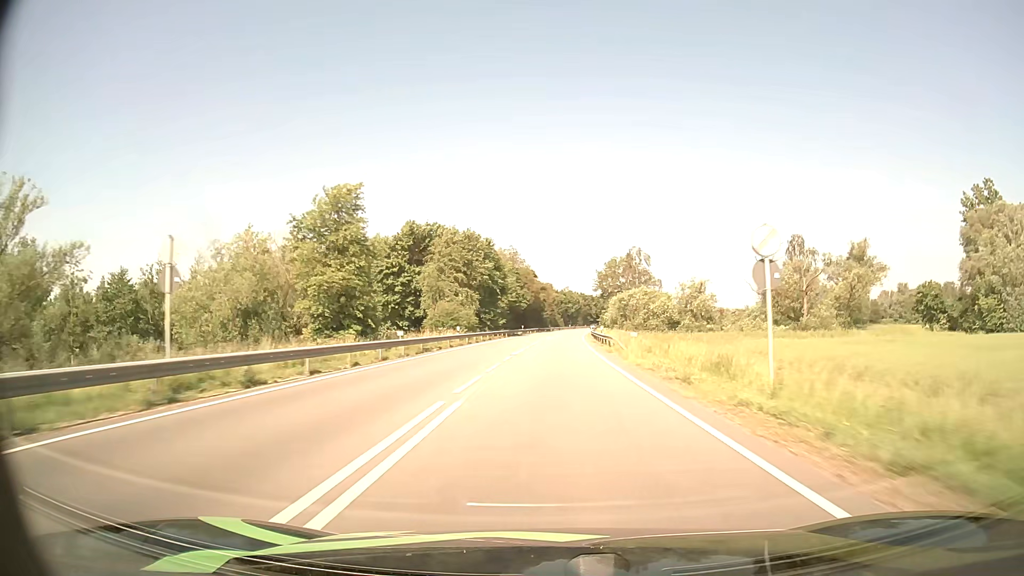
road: primary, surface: asphalt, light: Day
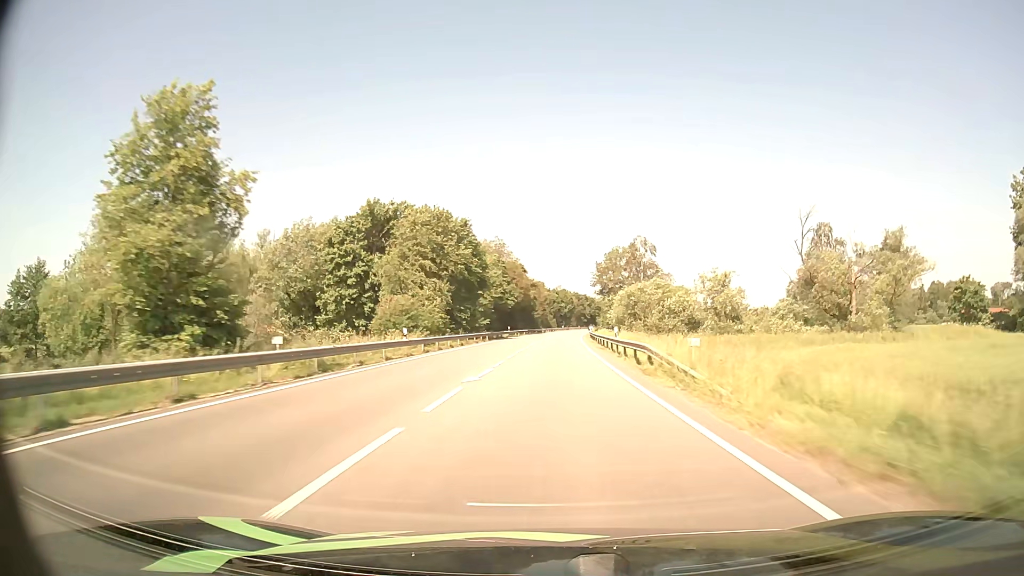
(+0.1, +15.2) m; +1°
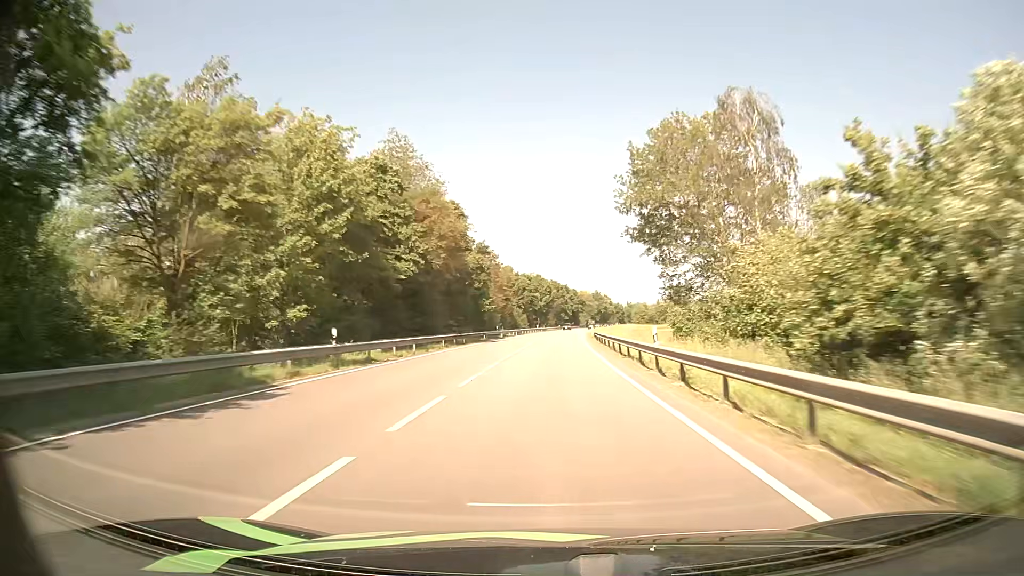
(+1.3, +62.2) m; +2°
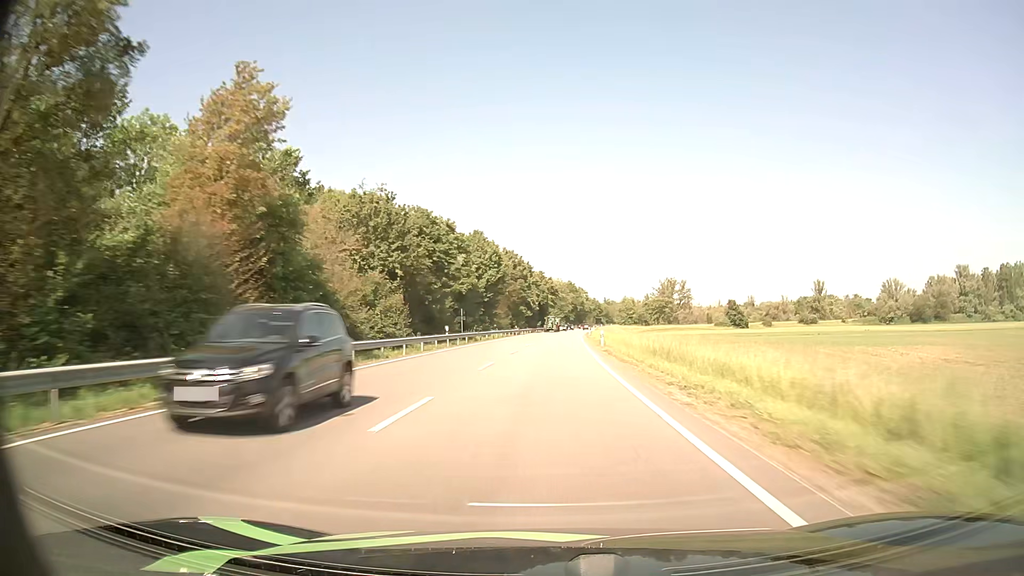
(+2.3, +79.1) m; +3°
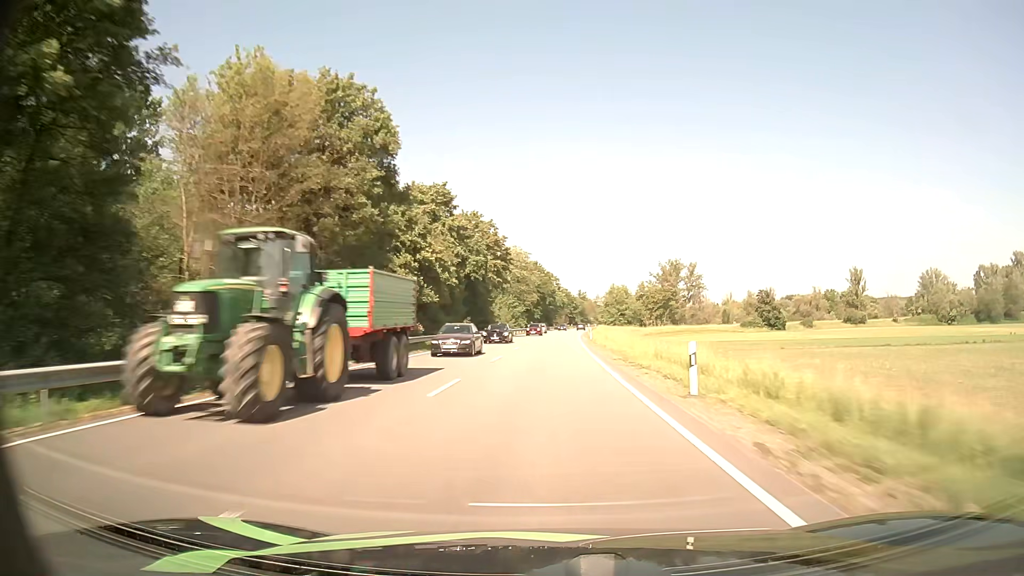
(+2.2, +80.1) m; +3°
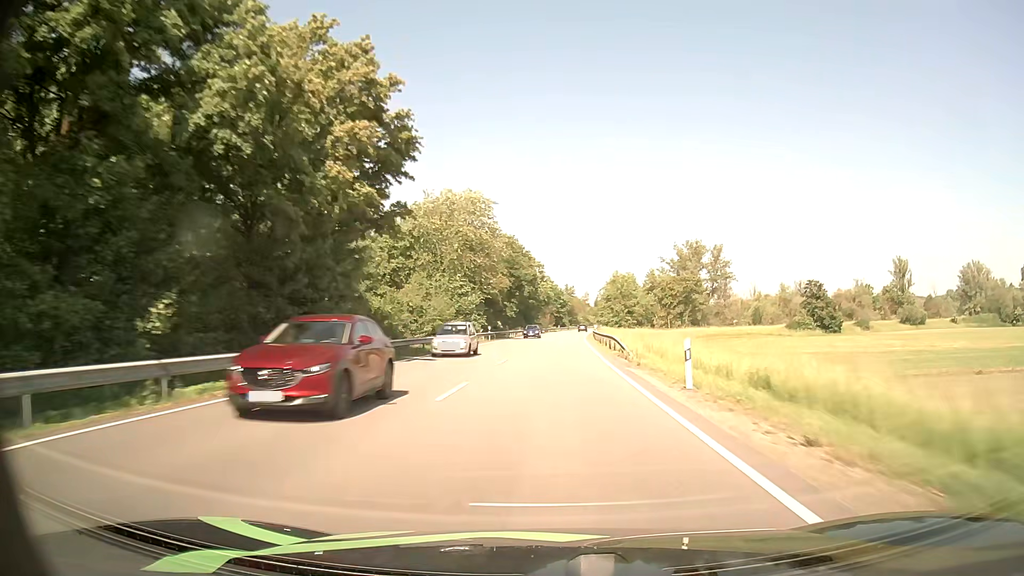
(+0.5, +48.6) m; +1°
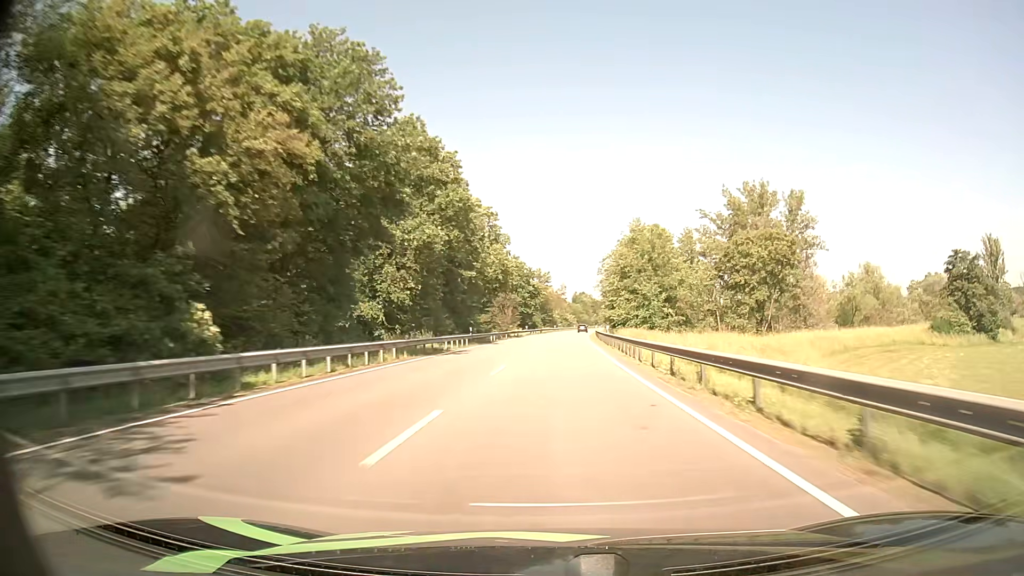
(+1.4, +65.6) m; +3°
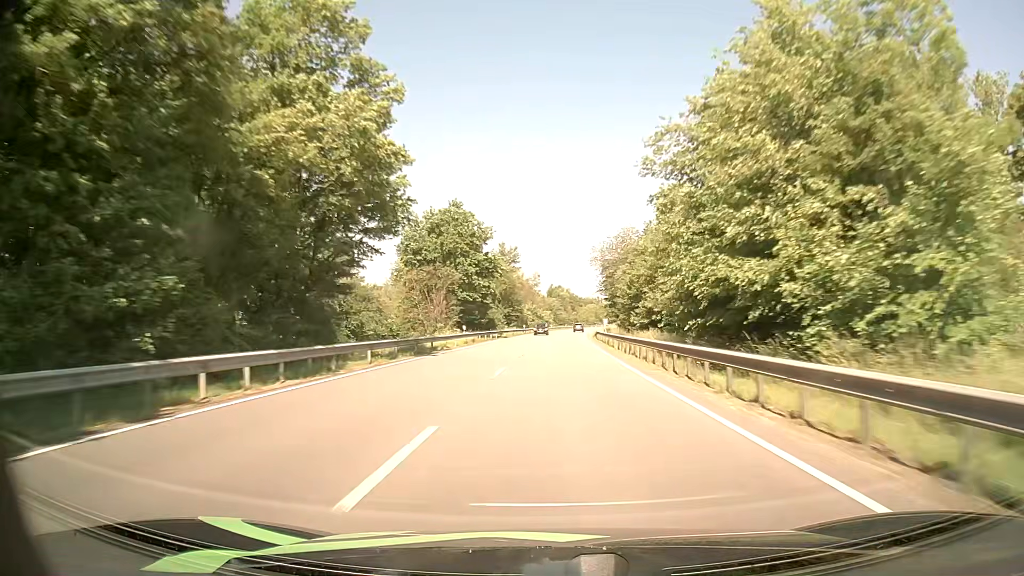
(+0.7, +49.9) m; +2°
(0, +10) (0, +20) (0, +30) (+1, +40) (+1, +50) (+1, +60) (+2, +70) (+2, +80) (+3, +90) (+3, +100) m
